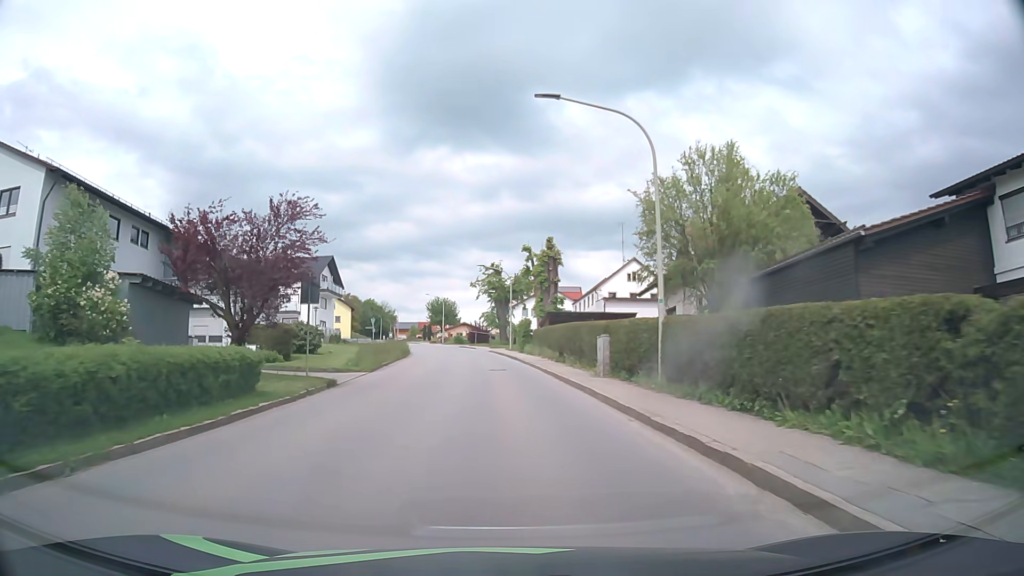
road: tertiary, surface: asphalt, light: Day
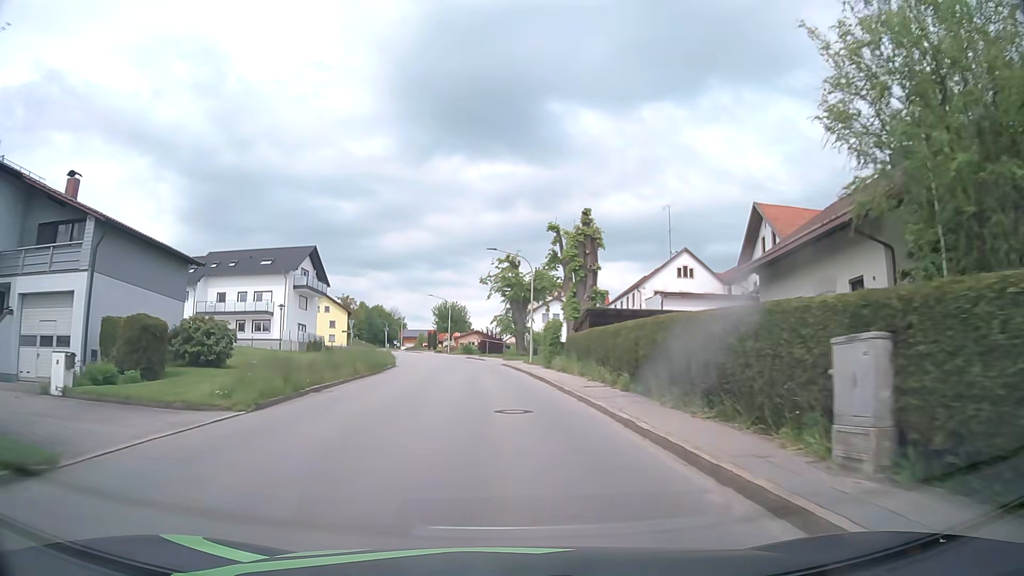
(-0.1, +15.1) m; -1°
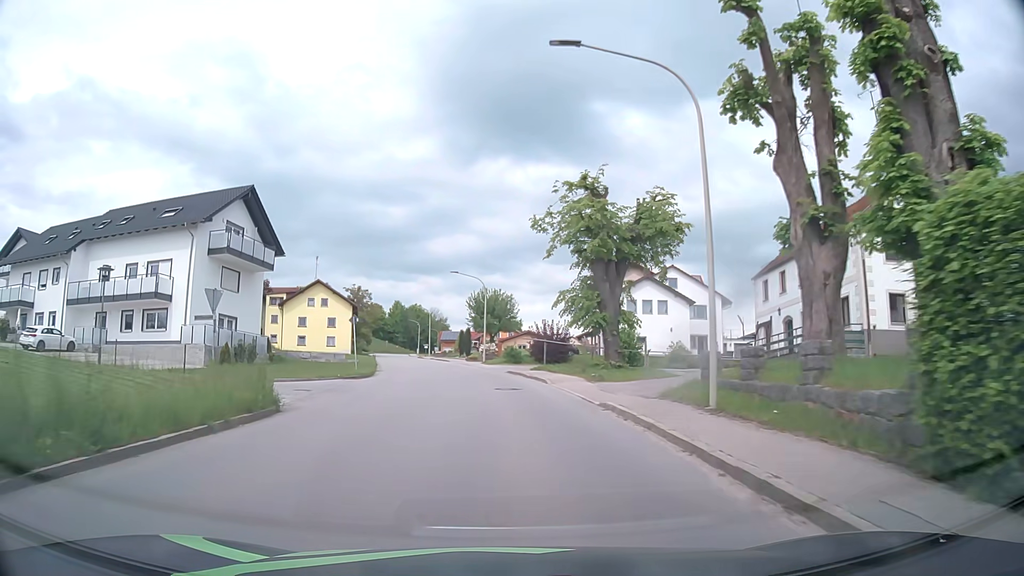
(-1.0, +30.5) m; -4°
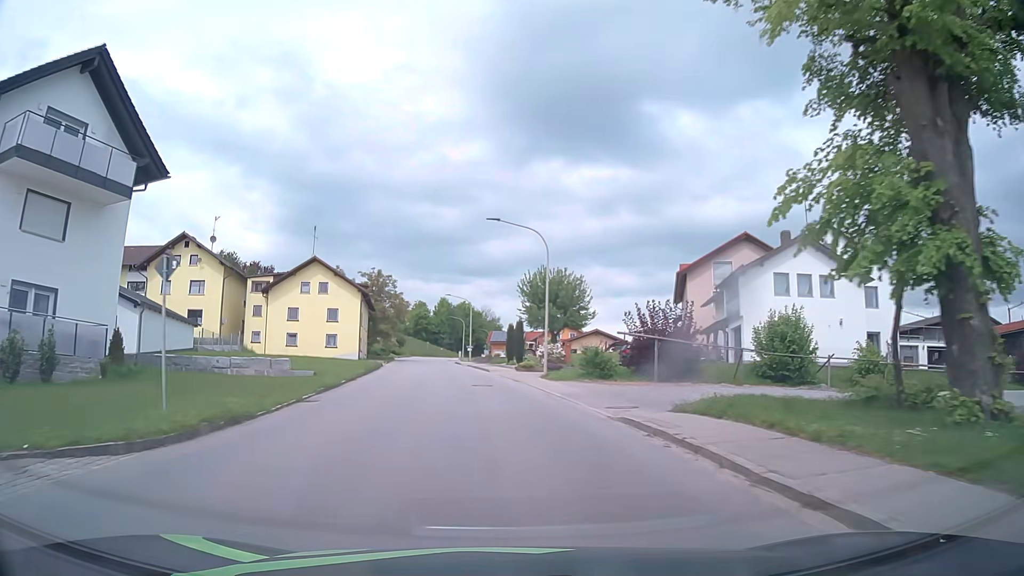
(-0.9, +23.3) m; -5°
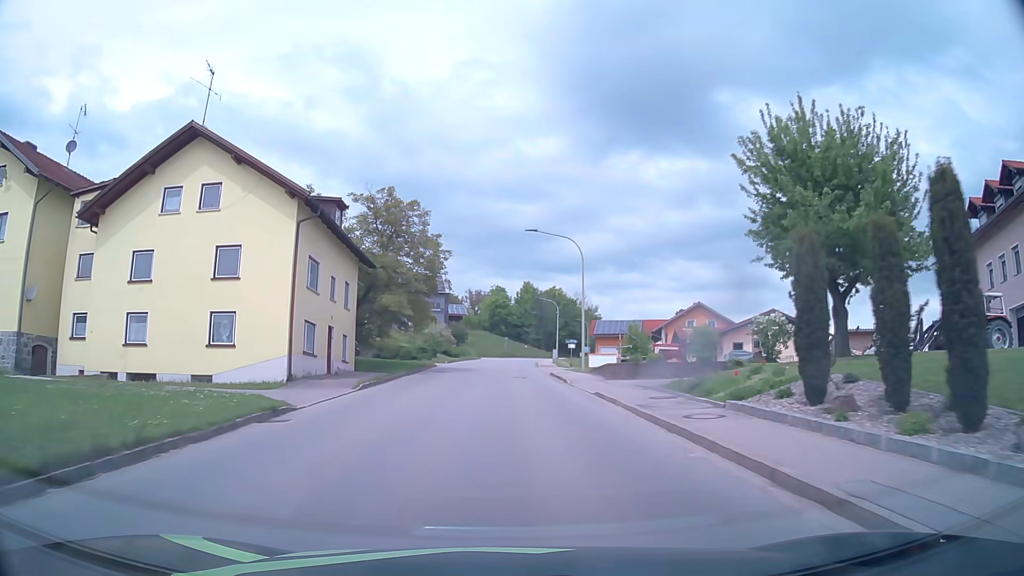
(-3.3, +39.2) m; -7°
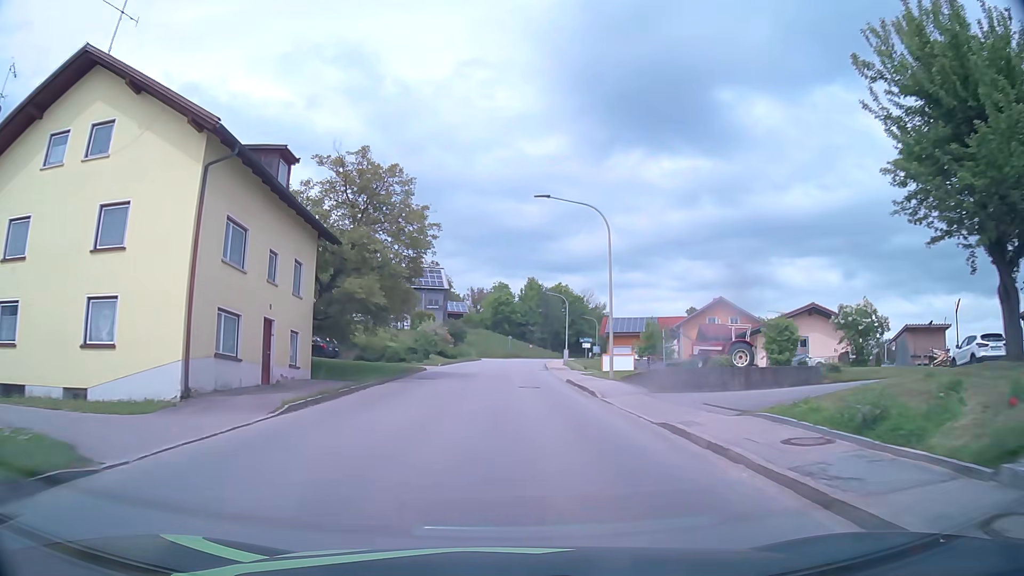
(-0.1, +7.9) m; -1°
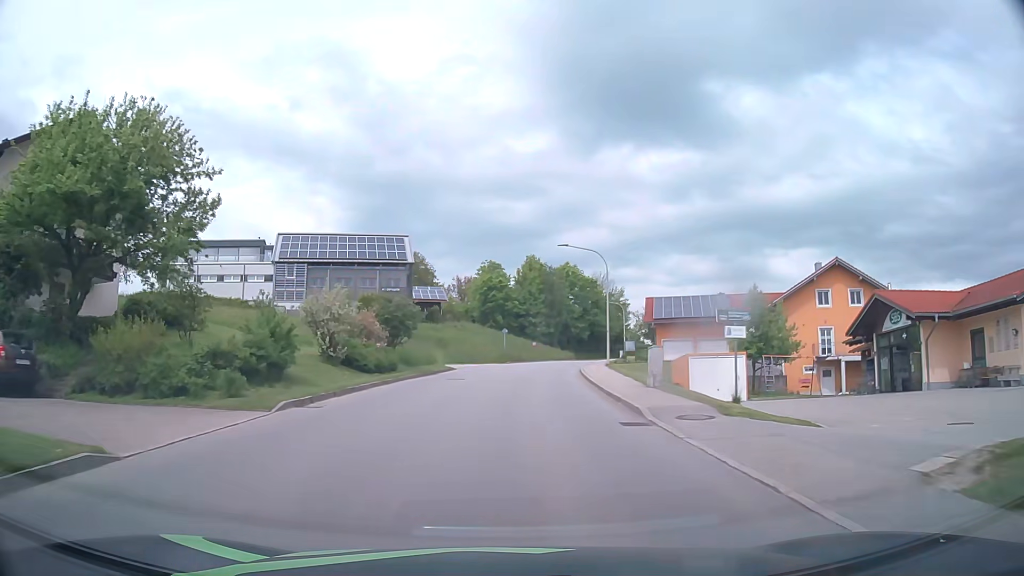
(+0.2, +31.8) m; 0°
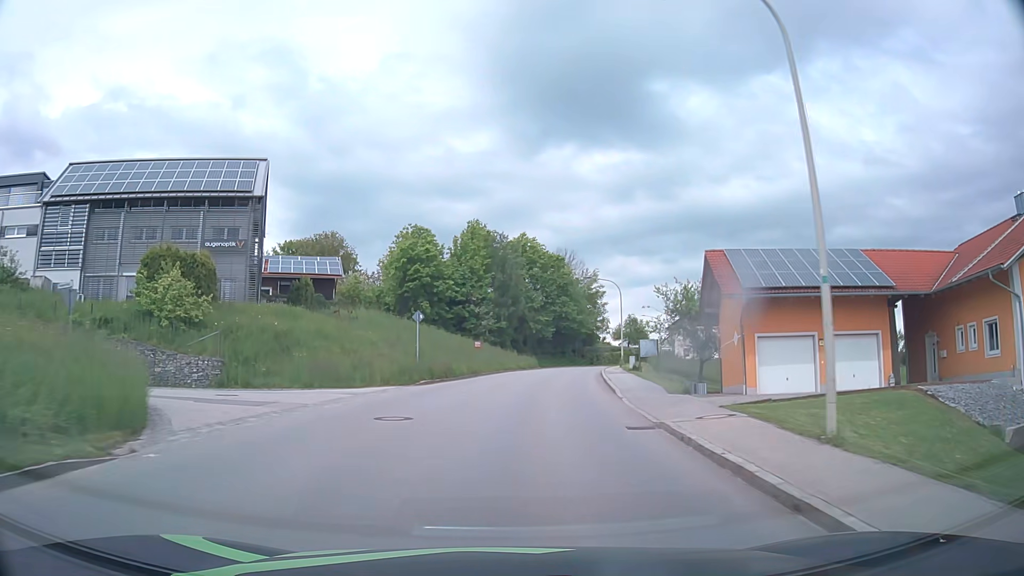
(+1.2, +31.7) m; +5°
(0, +10) (+1, +20) (+2, +30) (+3, +40) (+5, +50) (+7, +60) (+9, +69) (+12, +79) (+15, +88) (+18, +98) m
